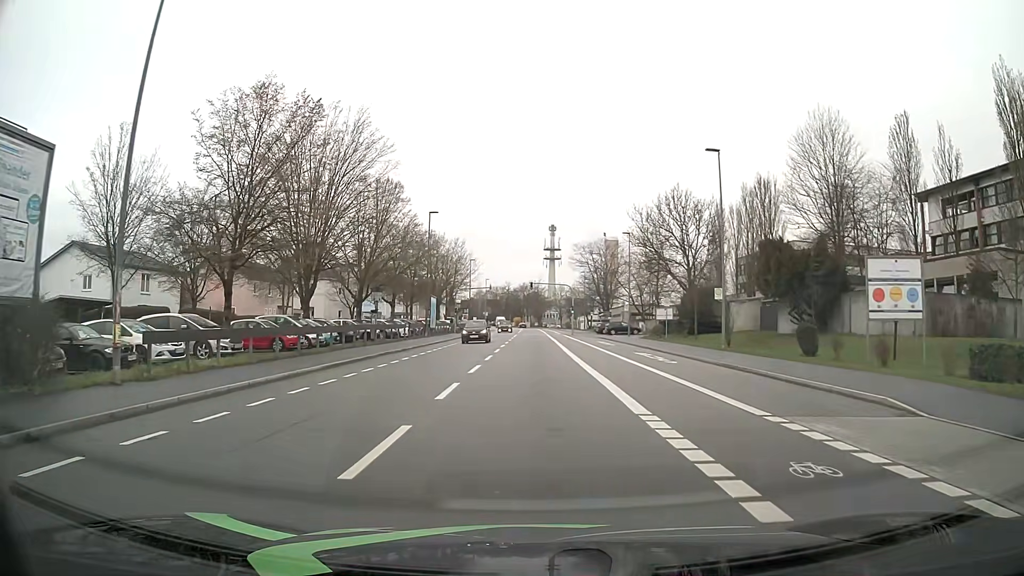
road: tertiary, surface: asphalt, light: Day
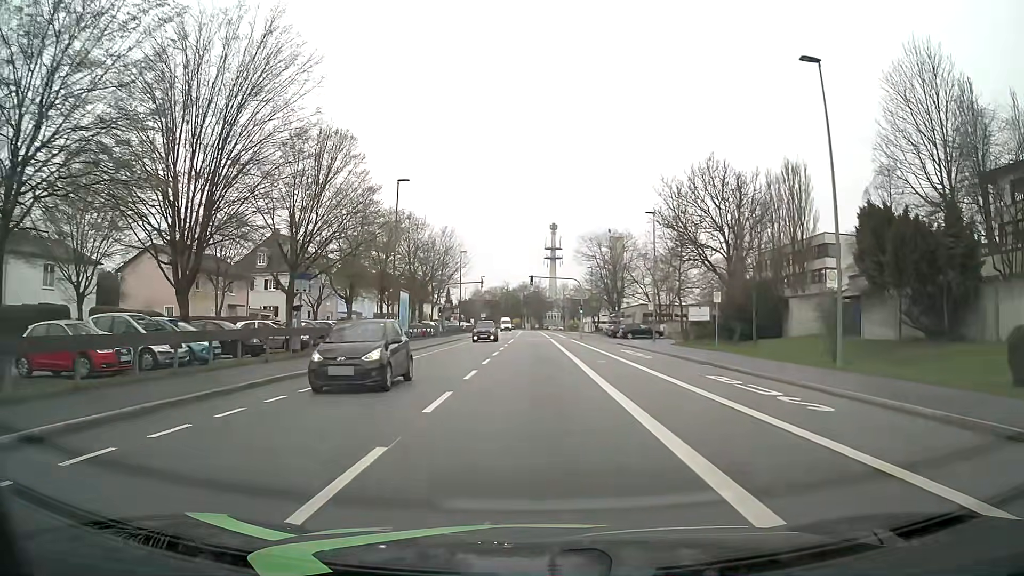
(0.0, +13.5) m; 0°
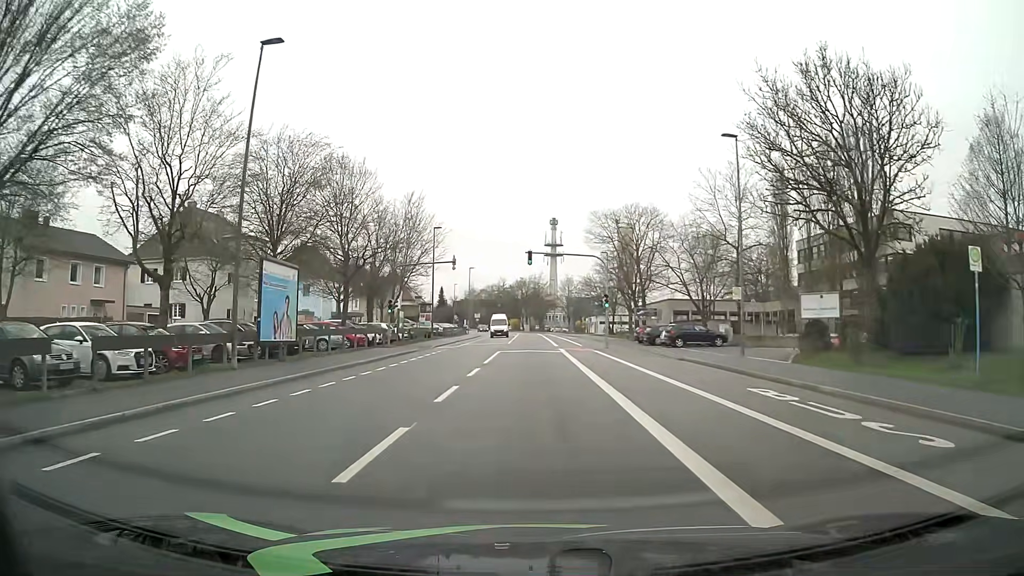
(0.0, +22.6) m; -1°
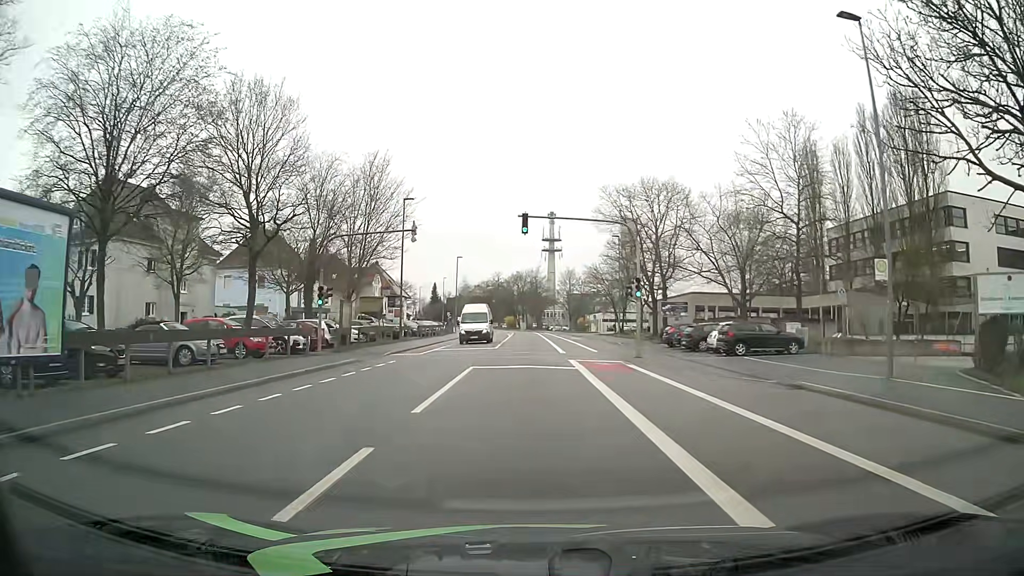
(+0.1, +13.6) m; +1°
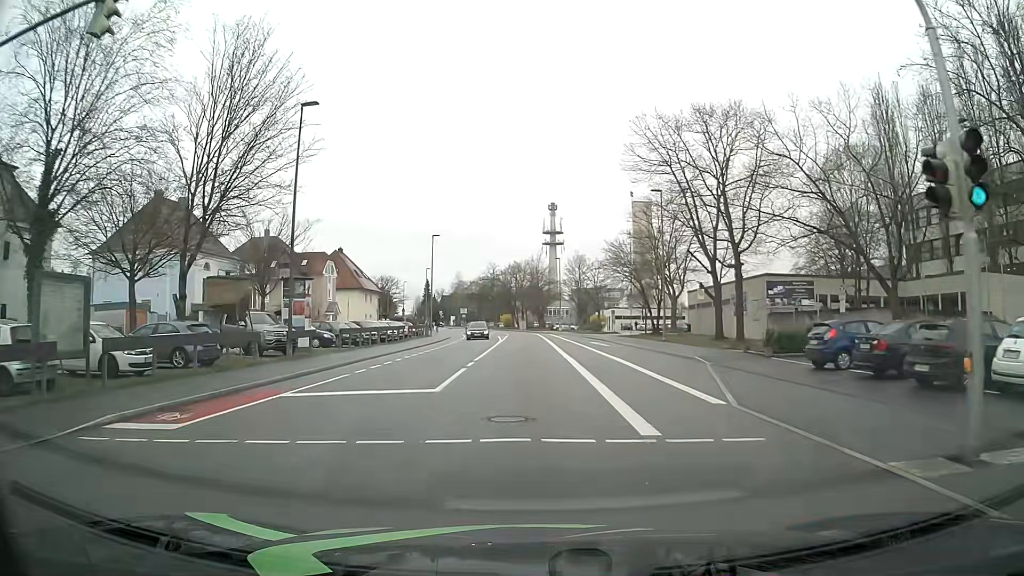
(0.0, +22.6) m; 0°
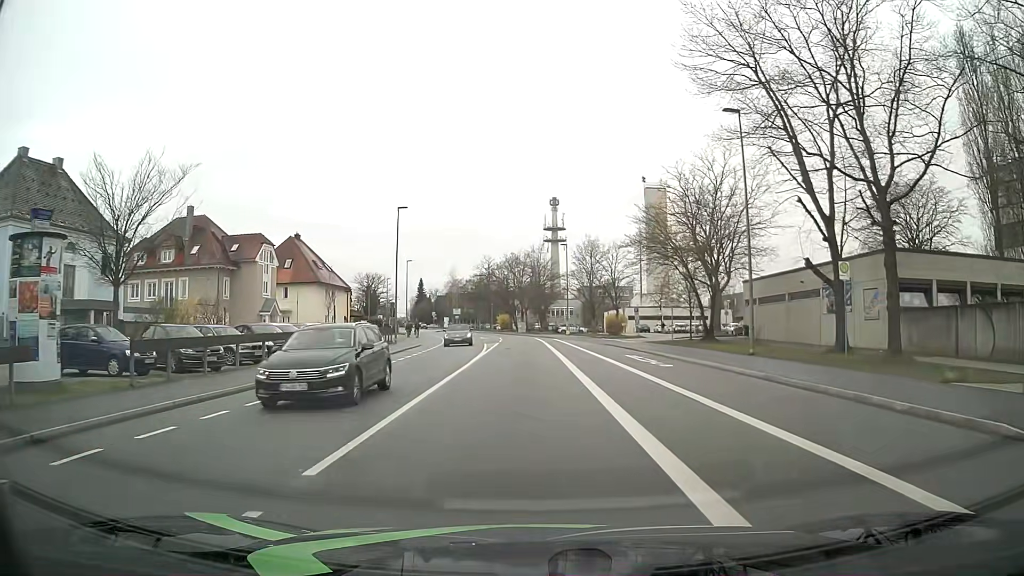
(+0.1, +18.1) m; 0°
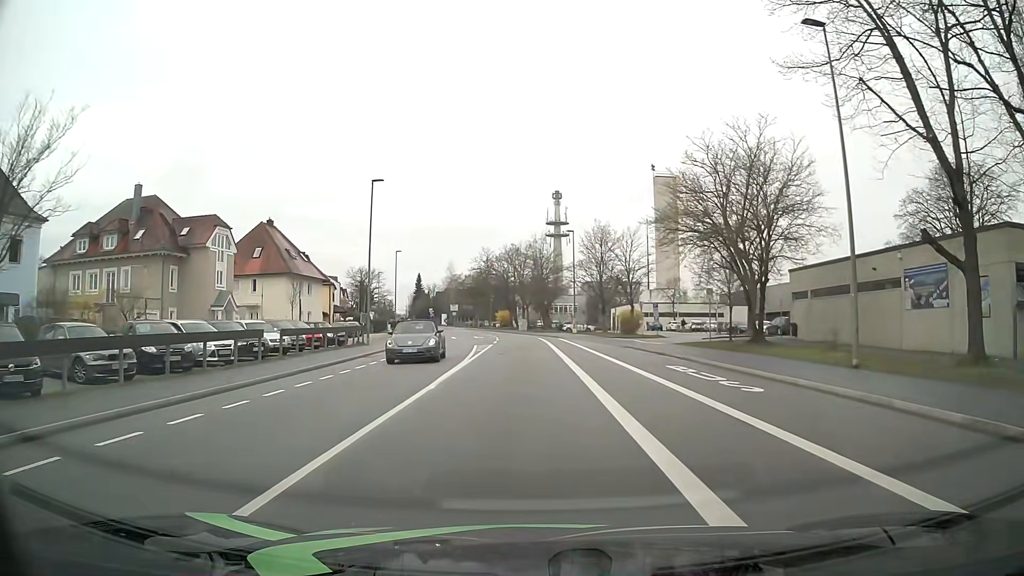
(-0.1, +9.0) m; 0°
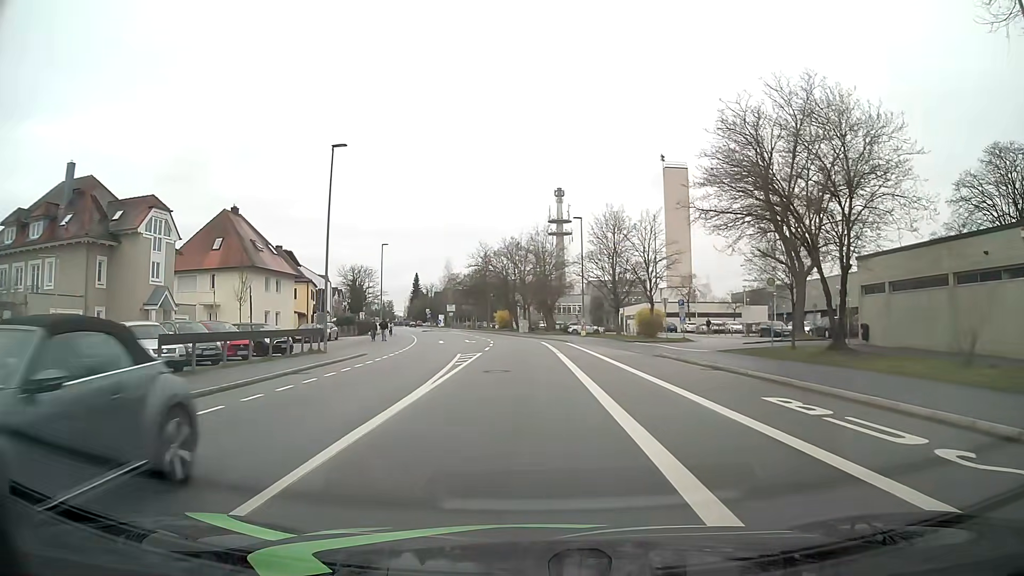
(-0.1, +9.1) m; -1°
(0, +10) (0, +20) (0, +30) (0, +40) (-1, +50) (-2, +60) (-4, +70) (-6, +80) (-8, +89) (-11, +99) m
